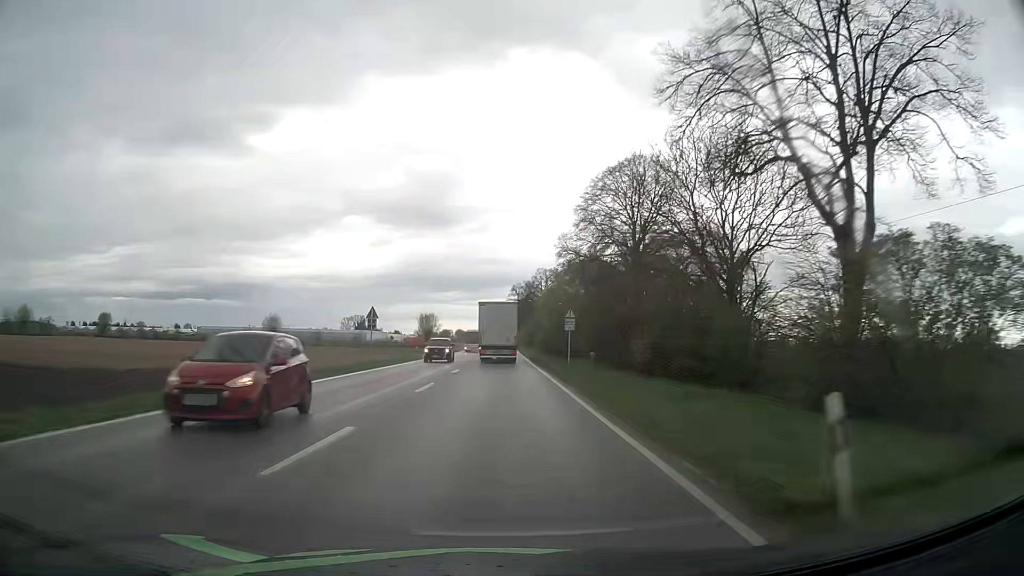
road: primary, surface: asphalt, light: Day
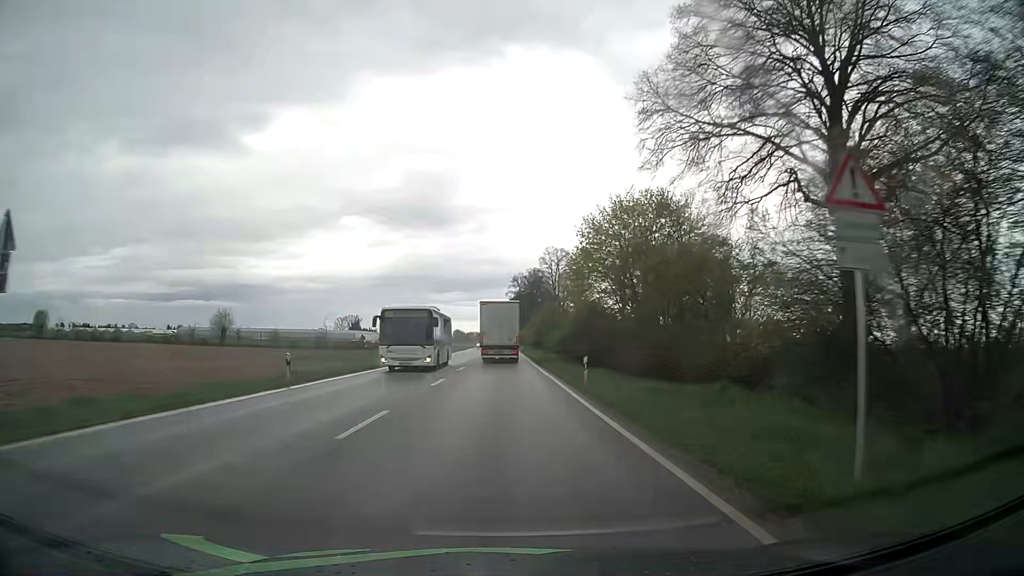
(-0.1, +33.1) m; 0°
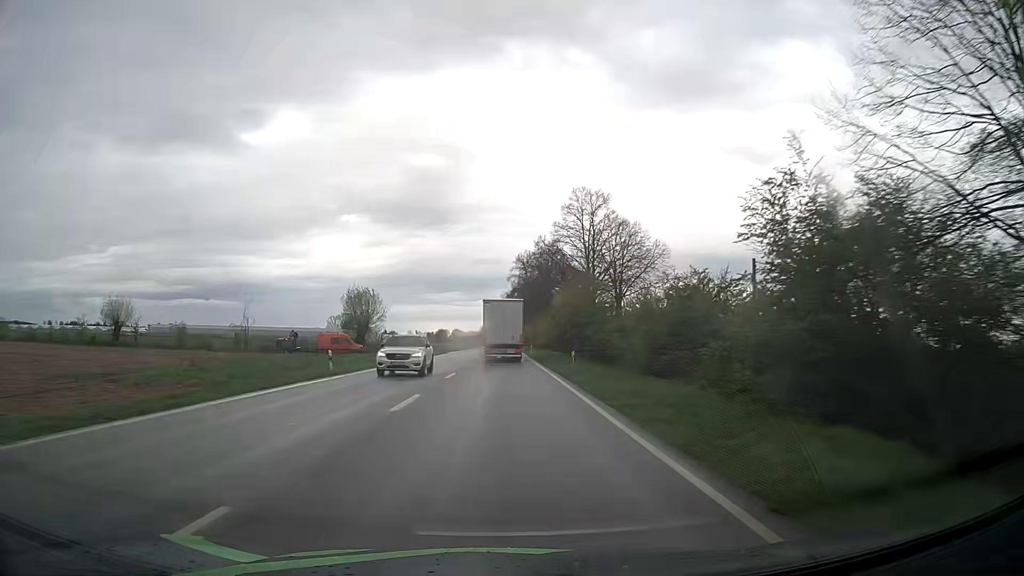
(0.0, +44.0) m; 0°
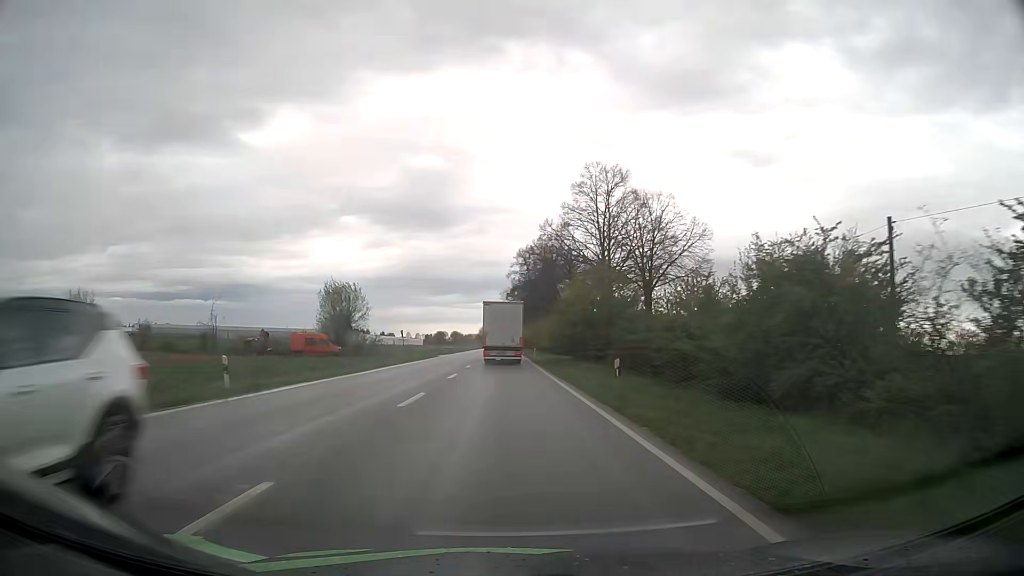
(0.0, +11.0) m; 0°
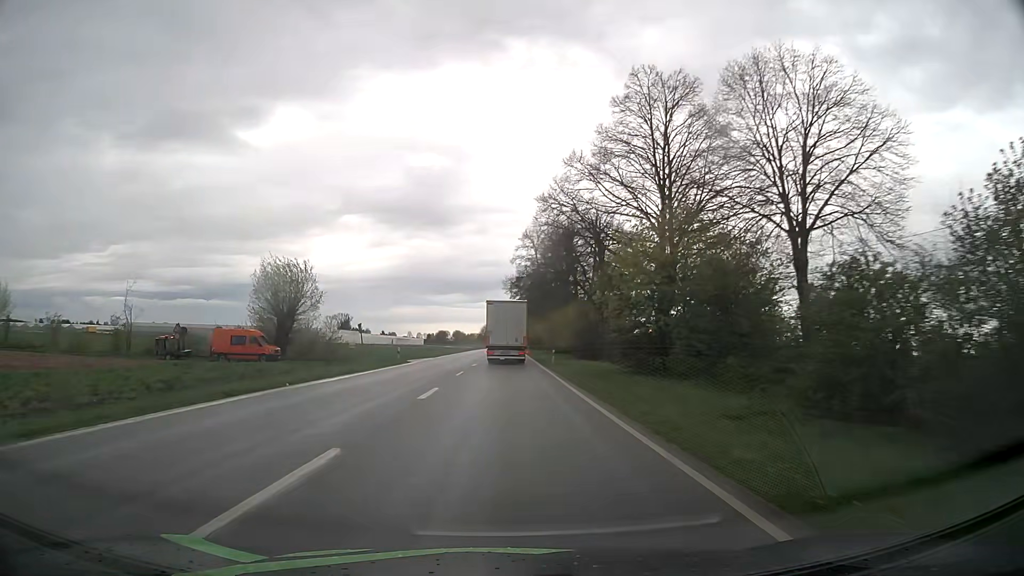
(0.0, +21.9) m; 0°
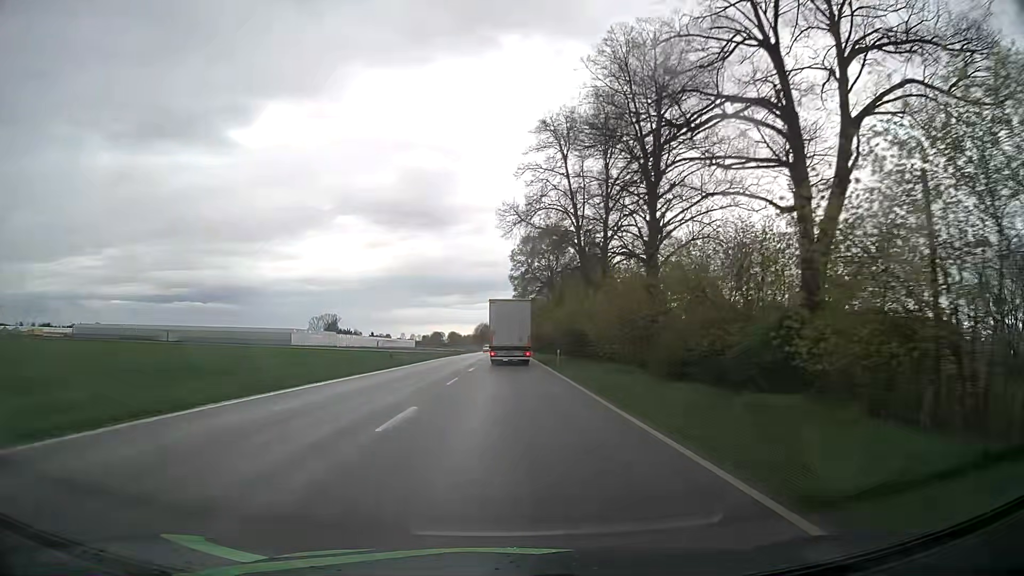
(+0.1, +54.0) m; 0°
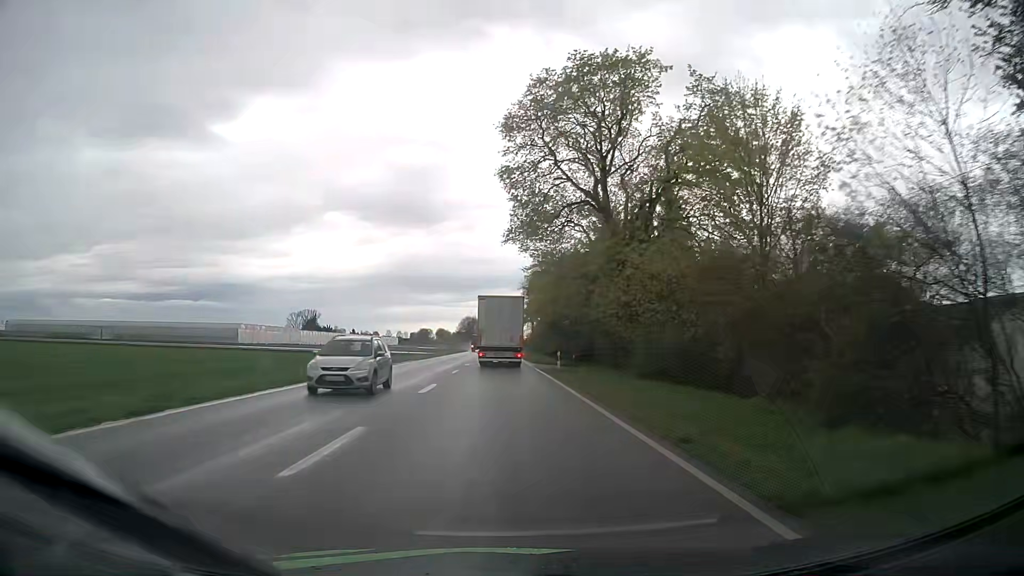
(+0.2, +51.5) m; 0°
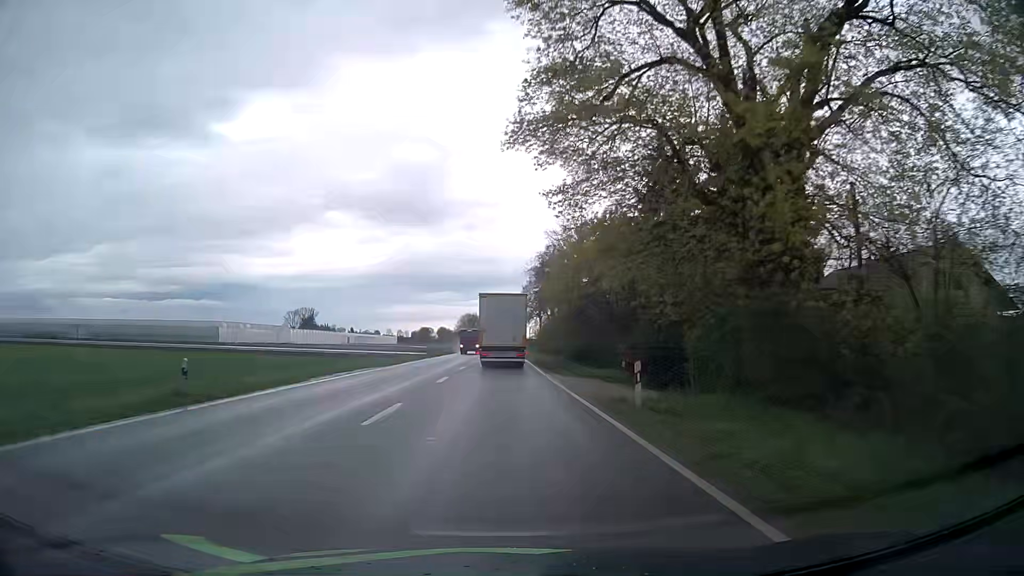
(0.0, +19.3) m; 0°
(0, +10) (0, +20) (0, +30) (0, +40) (0, +50) (0, +60) (0, +70) (0, +80) (0, +90) (0, +100) m
